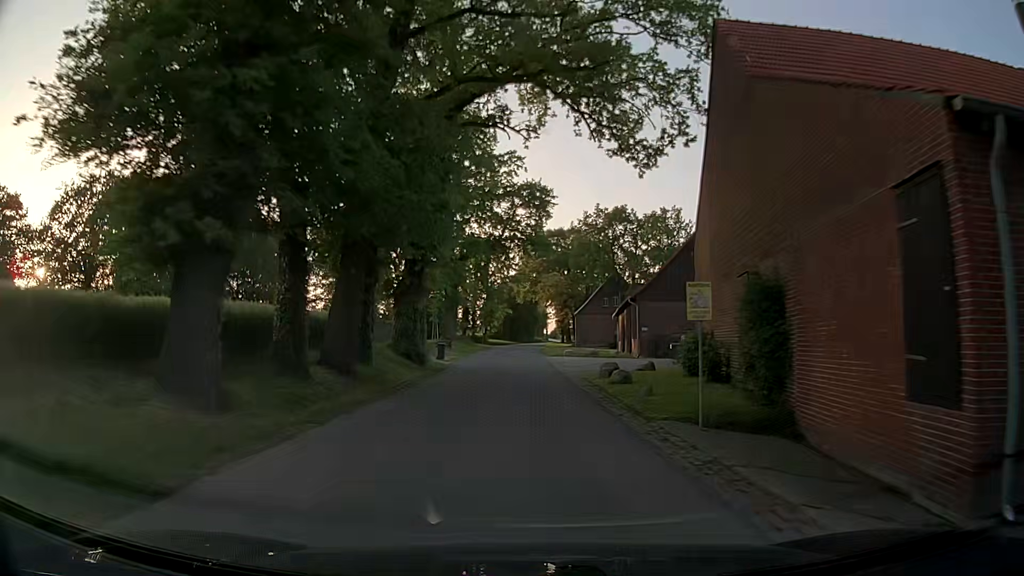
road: unclassified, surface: asphalt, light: Day
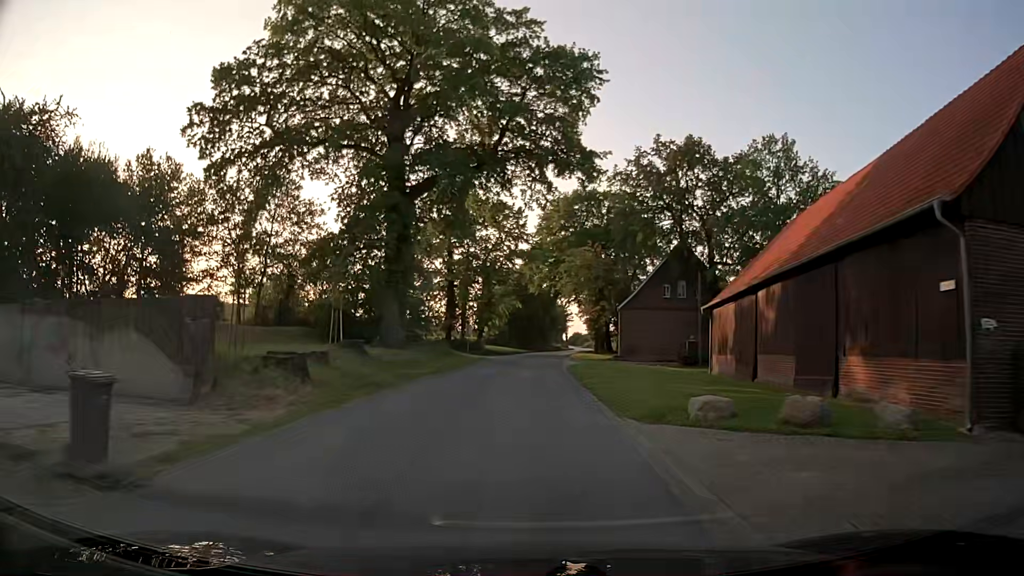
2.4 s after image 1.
(-0.4, +32.5) m; -1°
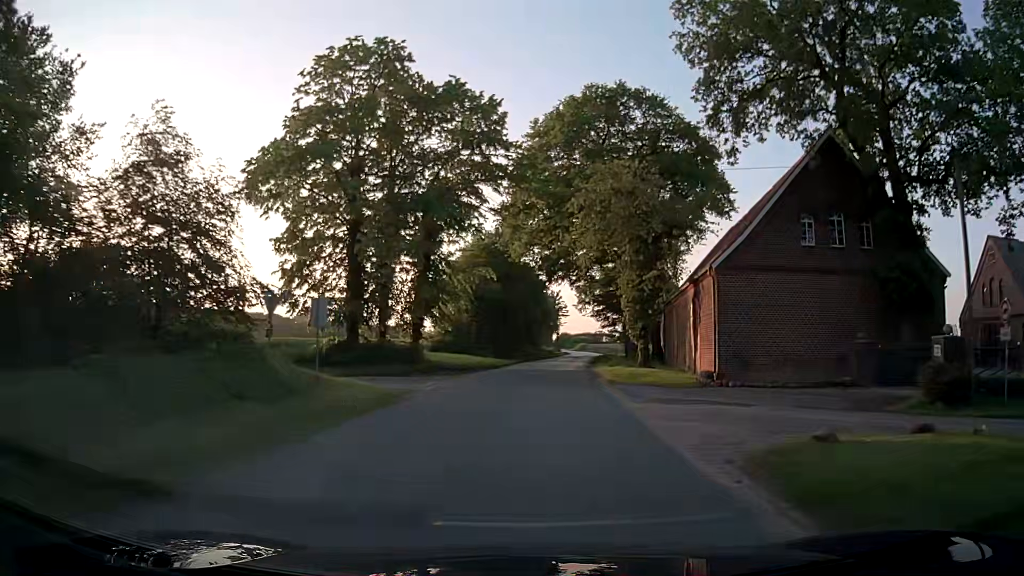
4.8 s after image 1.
(-0.4, +32.1) m; +2°
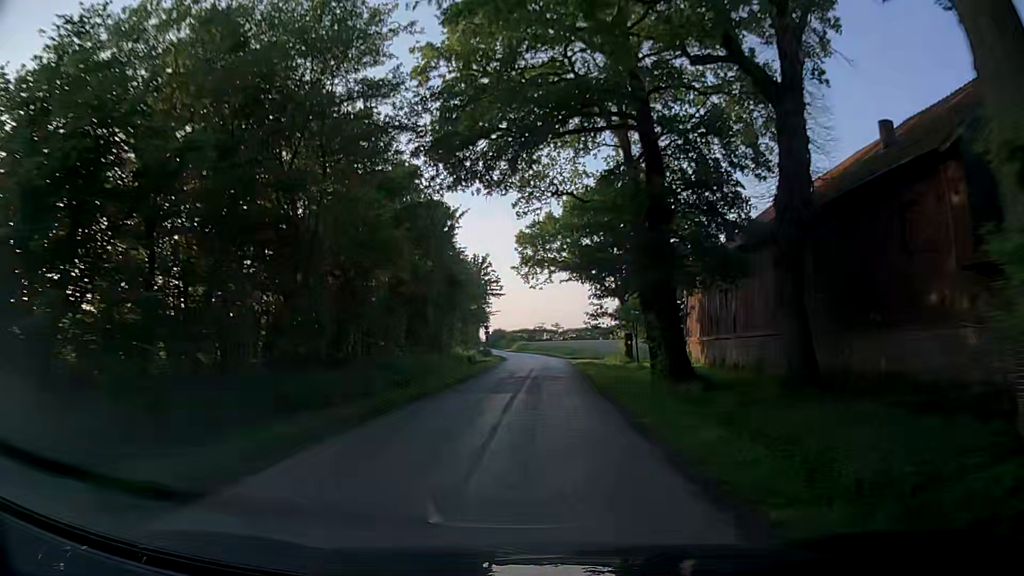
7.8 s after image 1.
(+1.9, +41.9) m; +4°
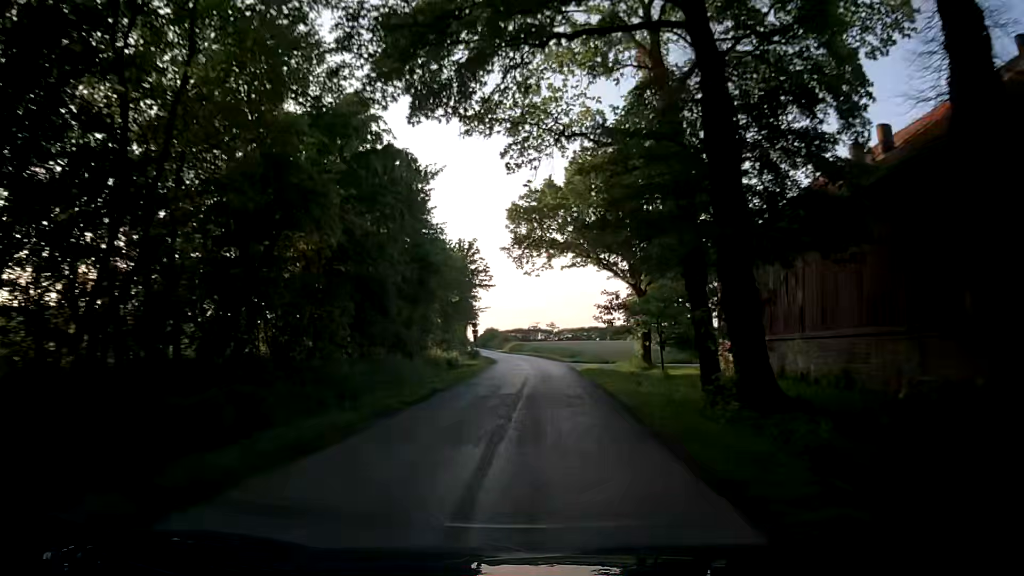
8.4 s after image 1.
(+0.1, +8.9) m; +2°
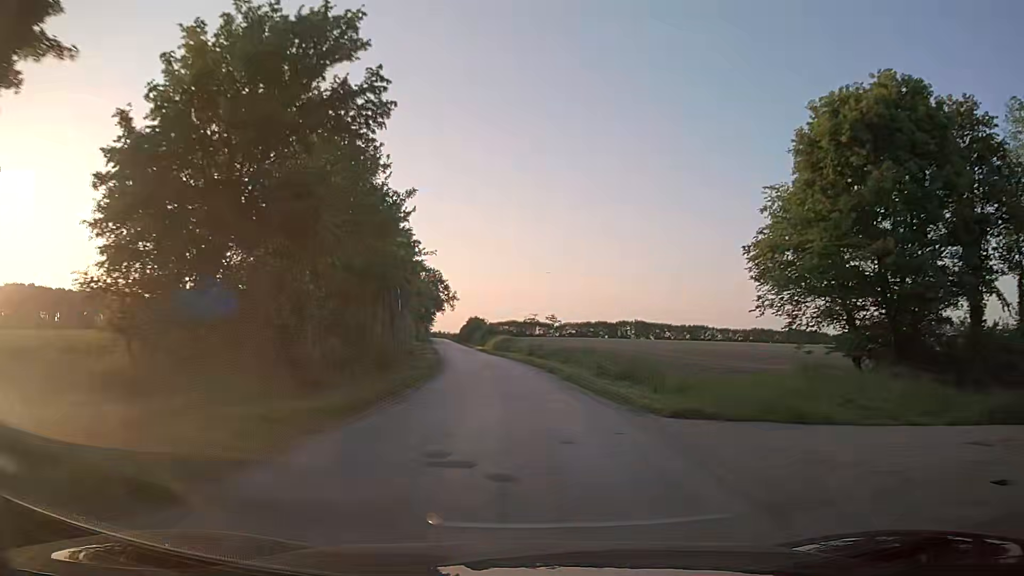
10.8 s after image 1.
(+0.1, +37.1) m; 0°
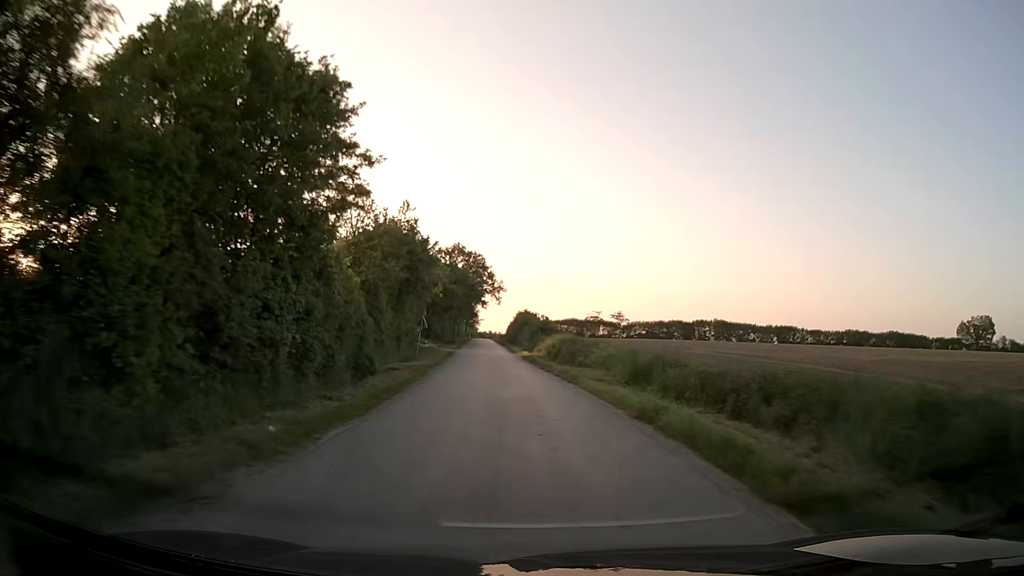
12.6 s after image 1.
(-1.2, +29.5) m; -5°
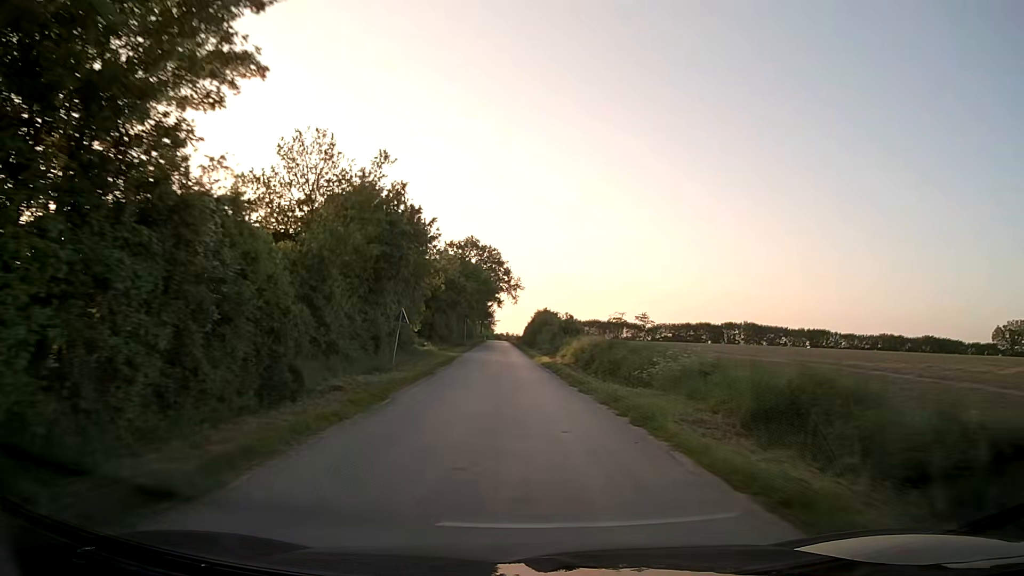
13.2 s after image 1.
(-0.1, +10.0) m; -1°
(0, +10) (0, +20) (-1, +30) (-1, +40) (-2, +50) (-3, +60) (-3, +70) (-4, +80) (-5, +90) (-5, +100) m
